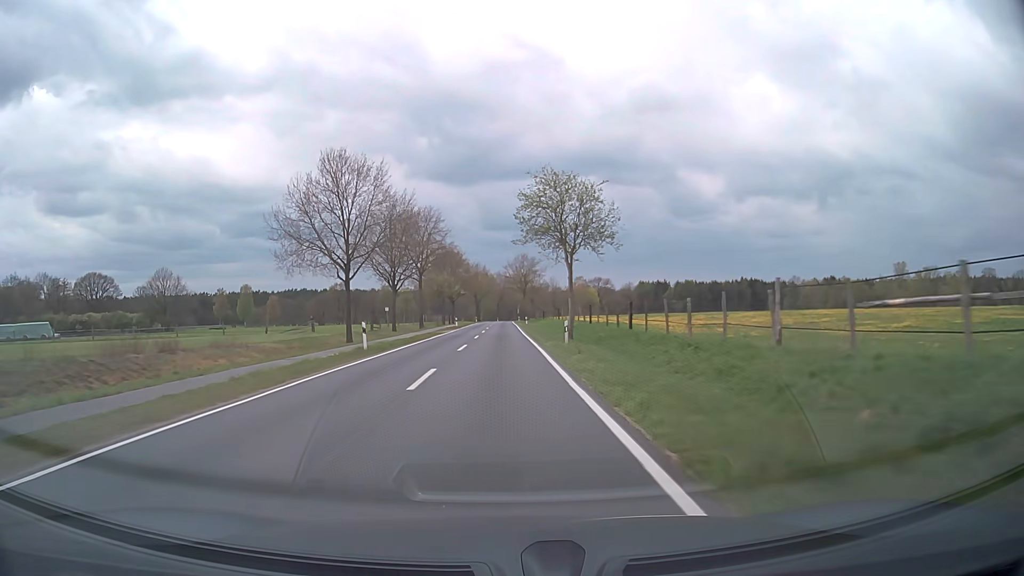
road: secondary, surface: asphalt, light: Day
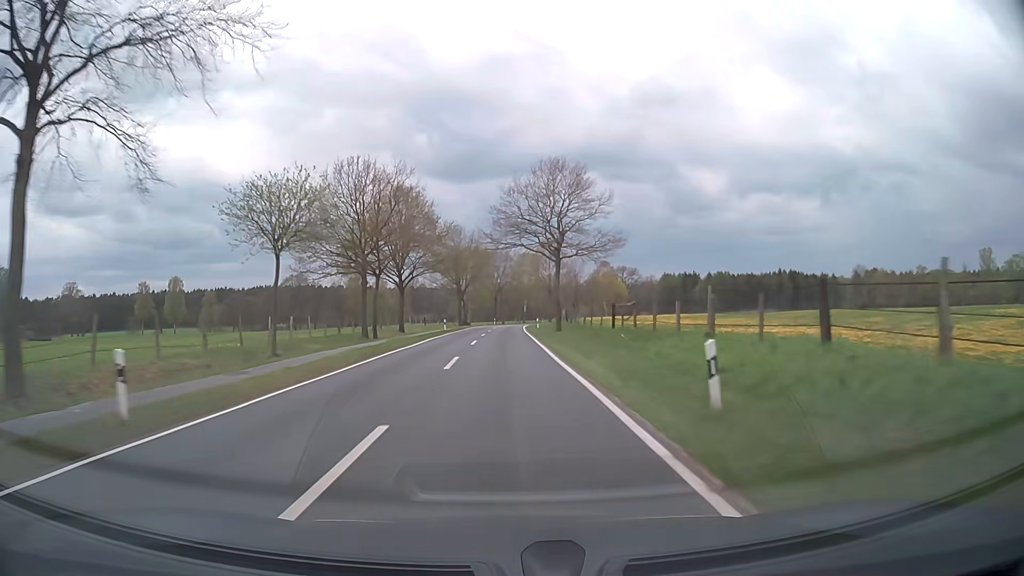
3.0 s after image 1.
(-0.1, +69.1) m; 0°
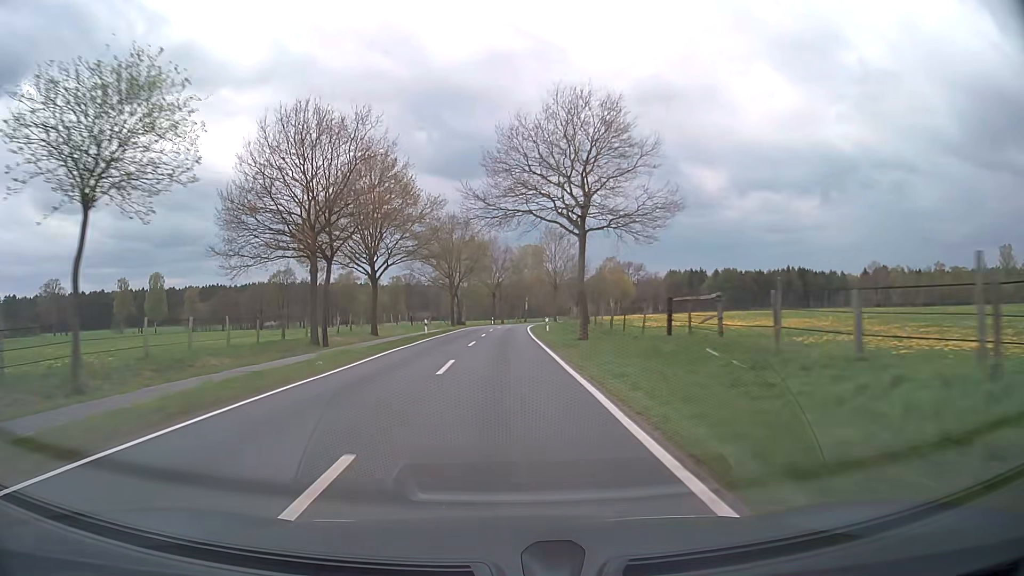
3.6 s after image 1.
(+0.1, +13.9) m; 0°
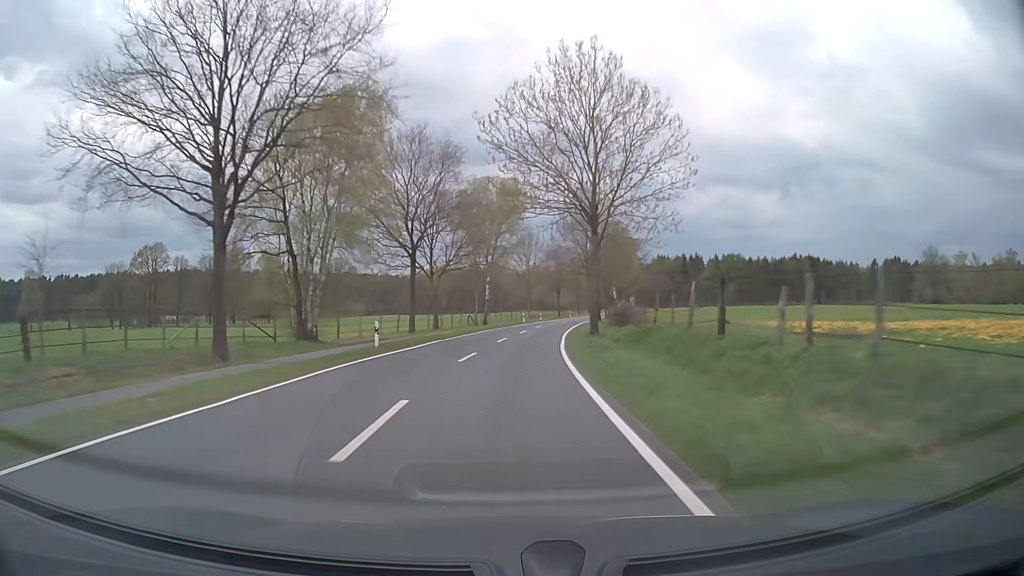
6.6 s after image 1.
(+1.3, +69.0) m; +4°
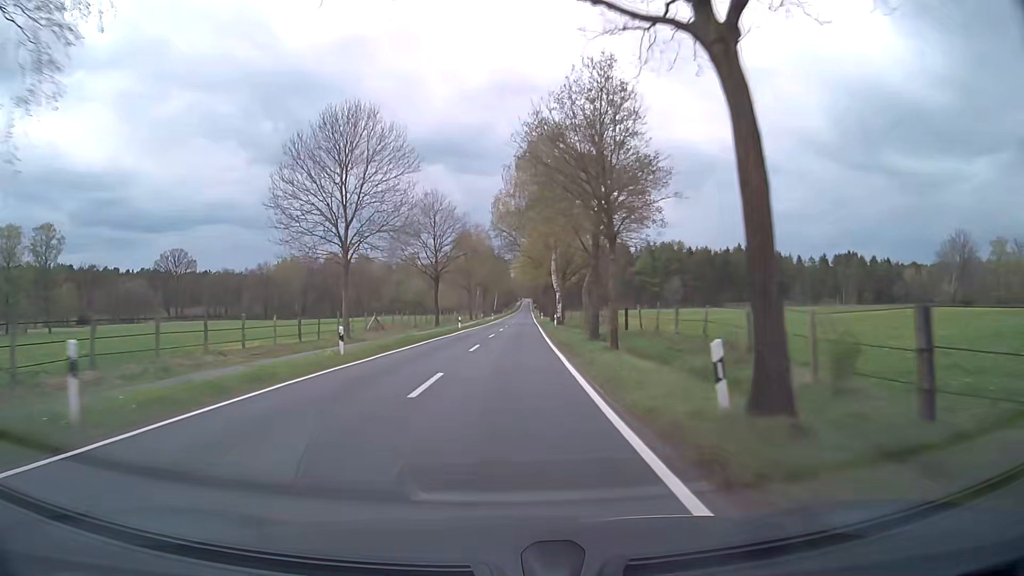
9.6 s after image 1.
(+6.1, +67.8) m; +10°
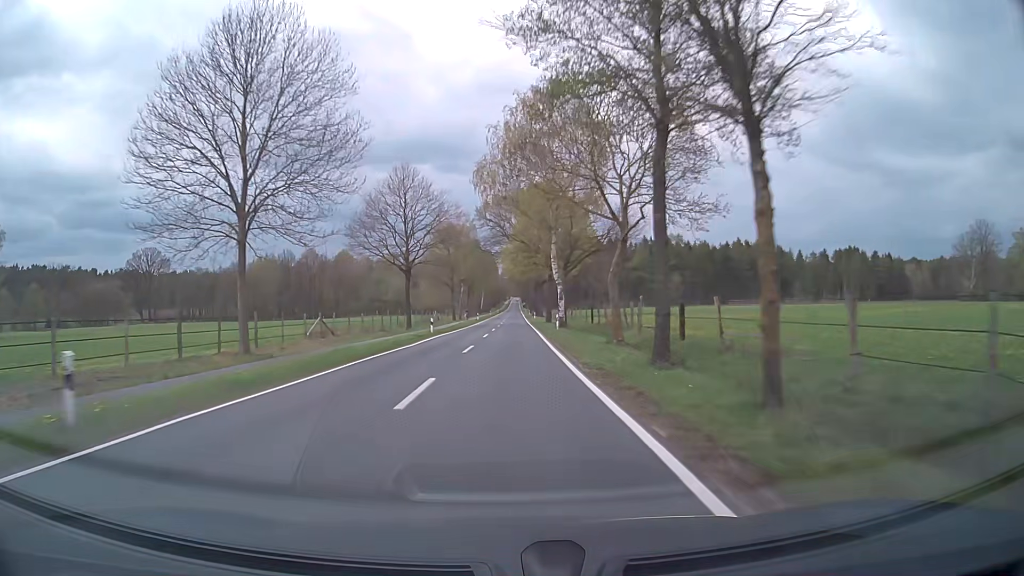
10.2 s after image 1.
(+0.1, +13.8) m; +1°
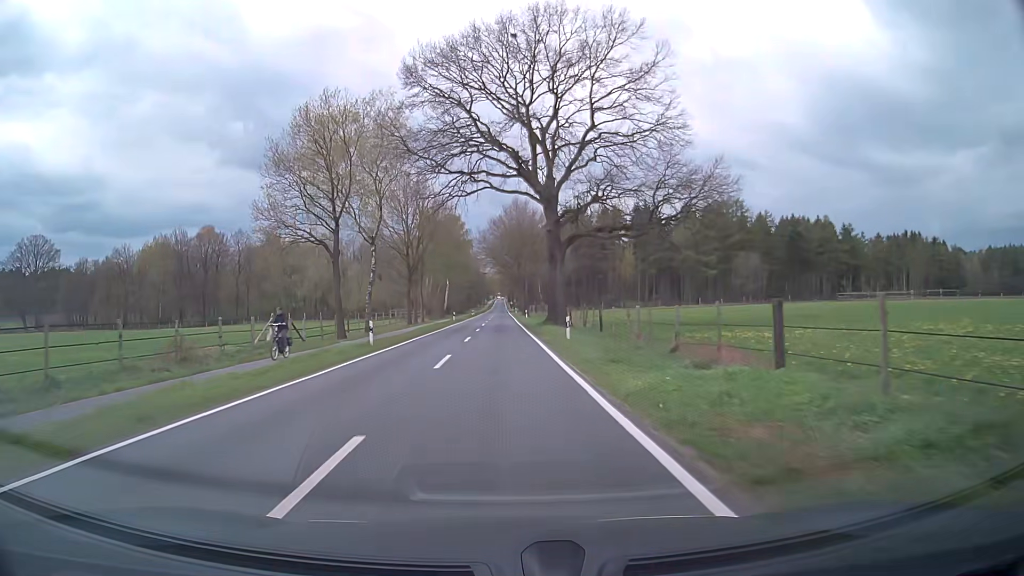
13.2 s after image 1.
(+1.1, +66.7) m; +1°
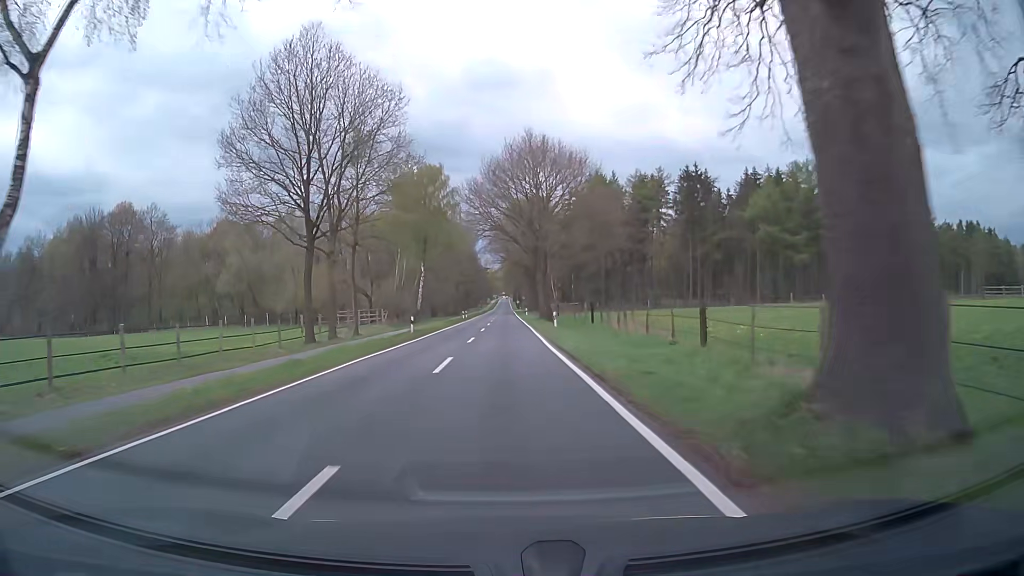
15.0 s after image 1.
(0.0, +37.8) m; 0°
(0, +10) (0, +20) (0, +30) (0, +40) (0, +50) (0, +60) (0, +70) (0, +80) (0, +90) (0, +100) m
